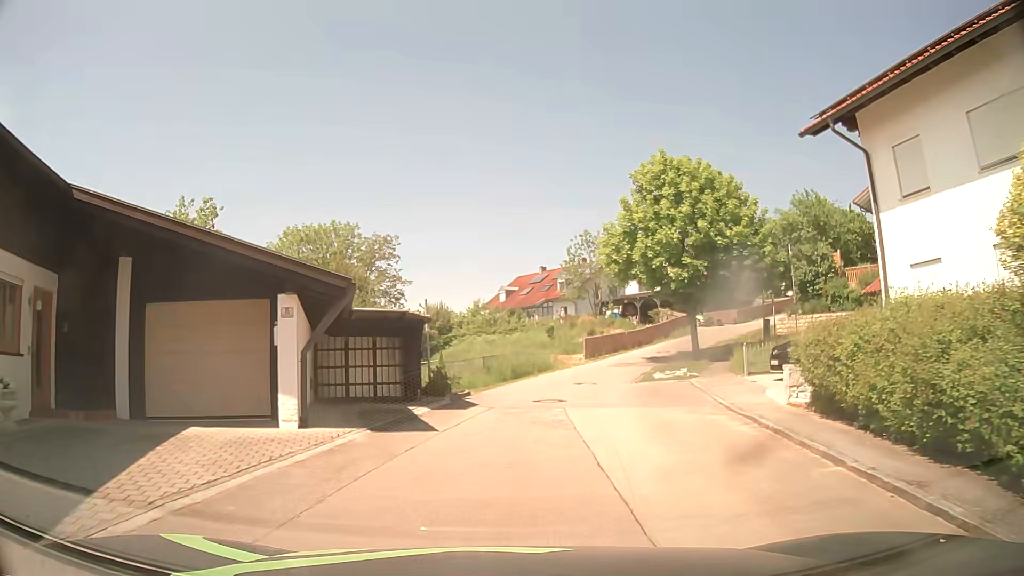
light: Day
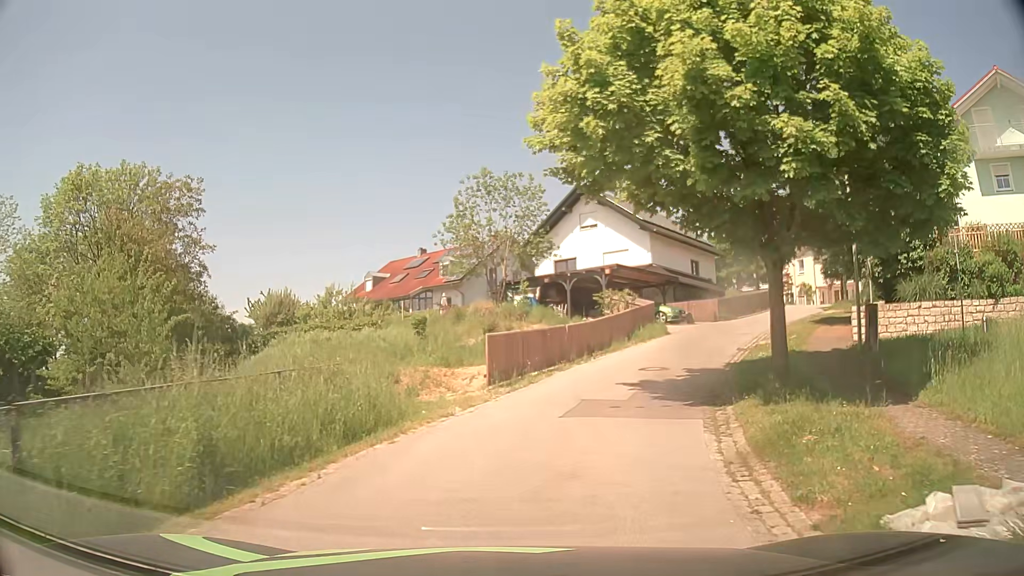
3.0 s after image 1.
(+1.6, +19.7) m; +11°
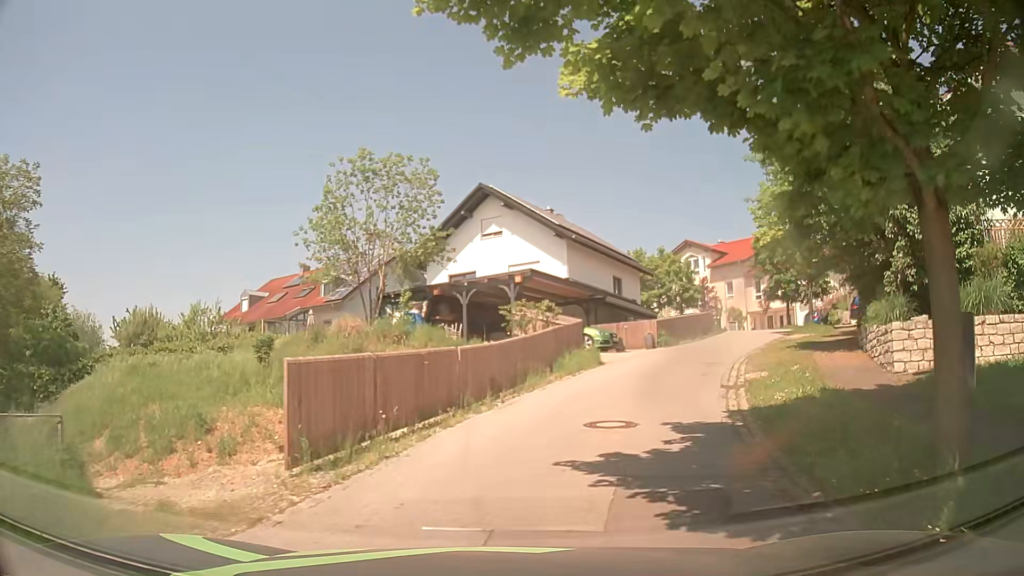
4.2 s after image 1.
(+0.4, +7.7) m; +8°
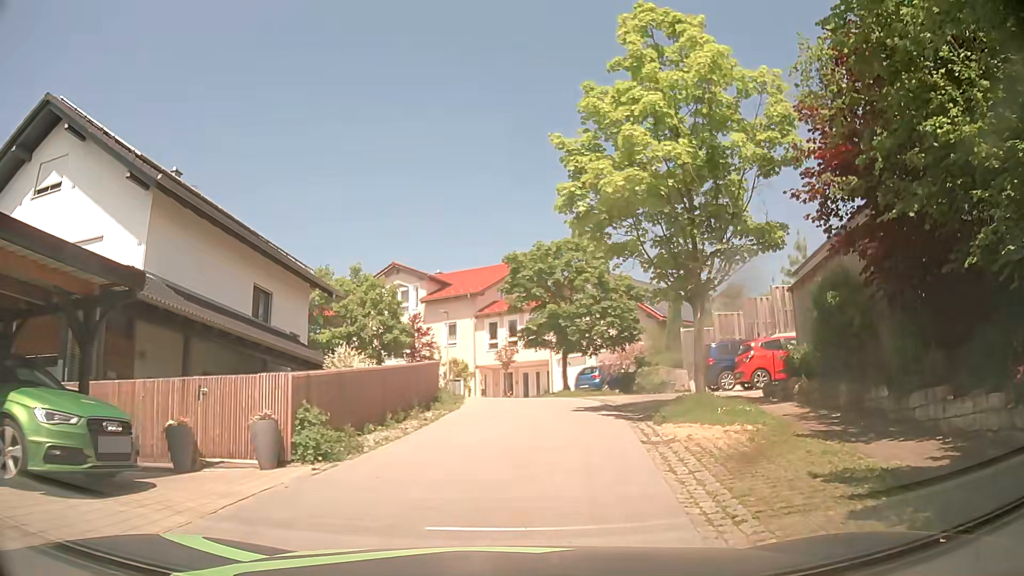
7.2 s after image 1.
(+4.2, +18.5) m; +25°
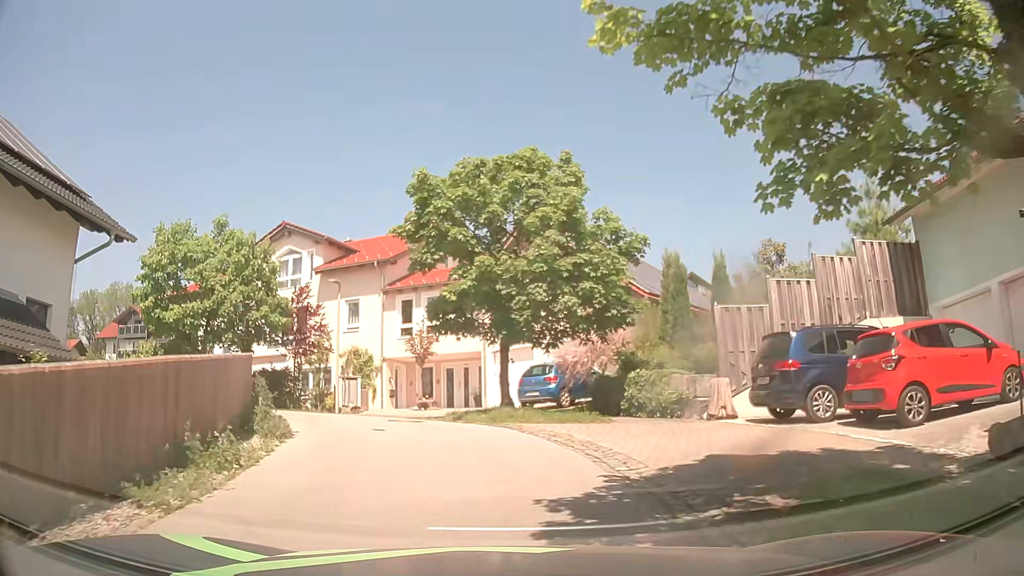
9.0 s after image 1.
(+0.7, +11.2) m; +6°
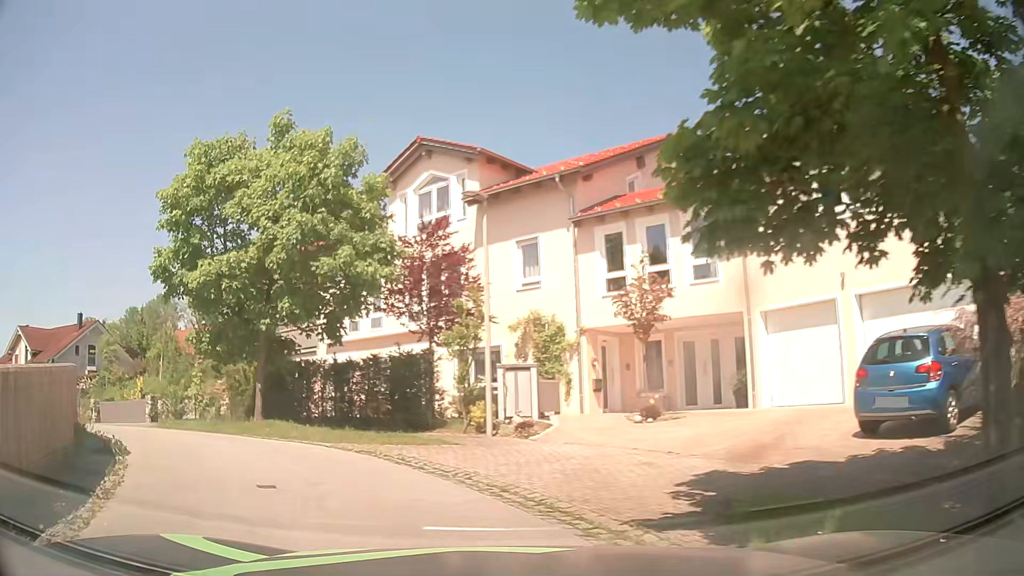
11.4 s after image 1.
(-1.1, +12.2) m; -18°
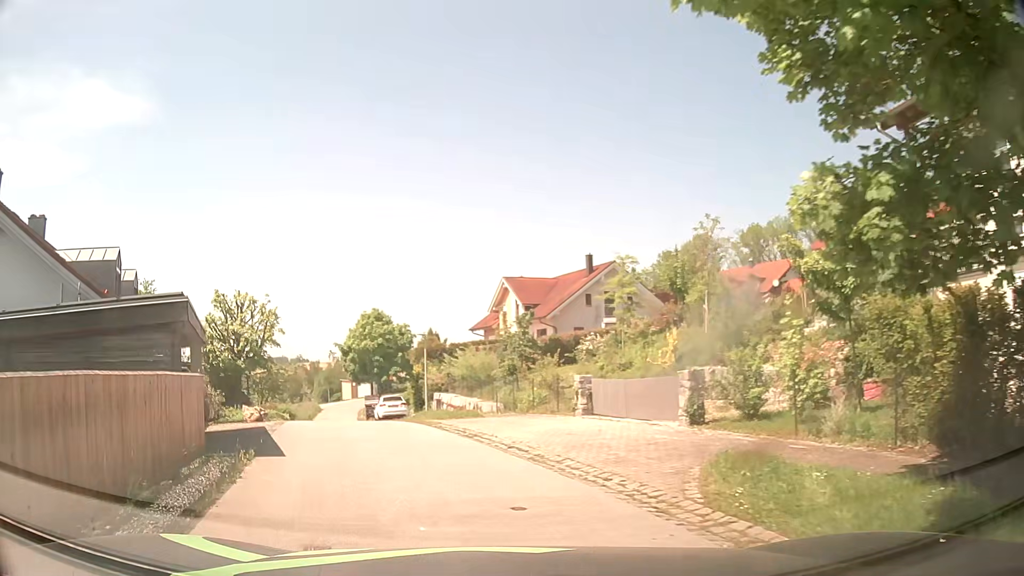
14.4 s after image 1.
(-5.9, +12.8) m; -46°
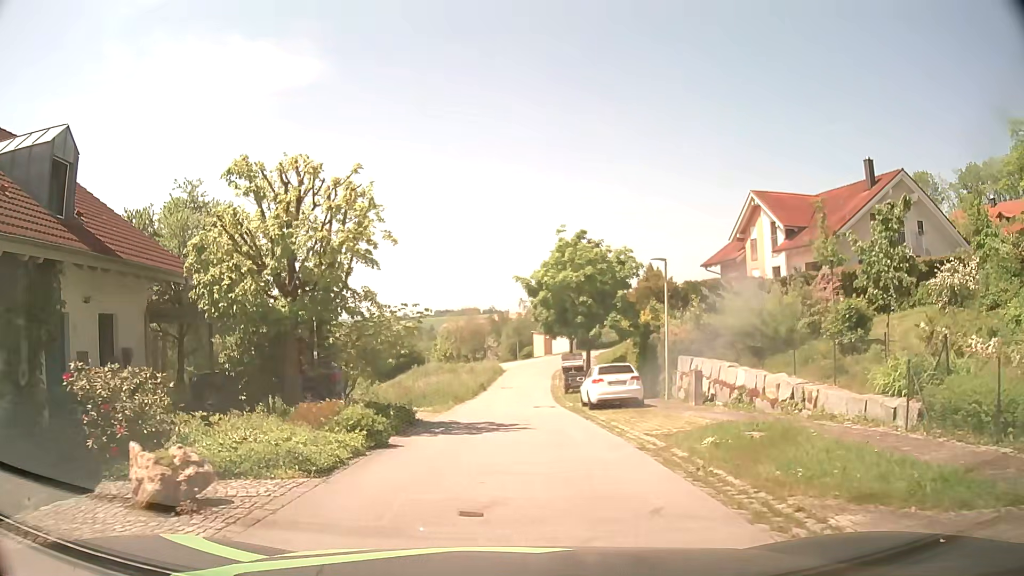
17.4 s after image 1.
(-3.4, +16.4) m; -17°
